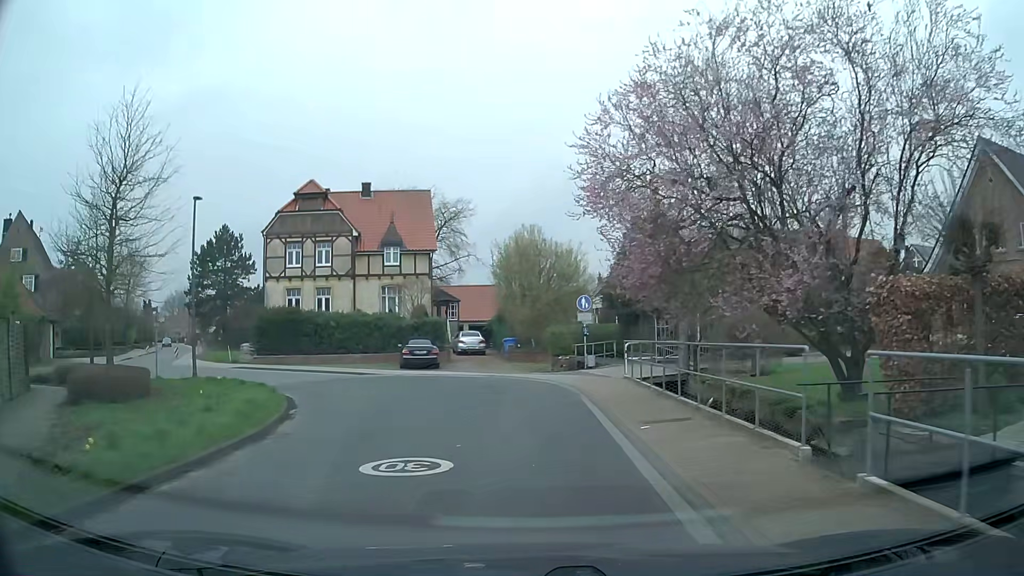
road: residential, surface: asphalt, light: Day
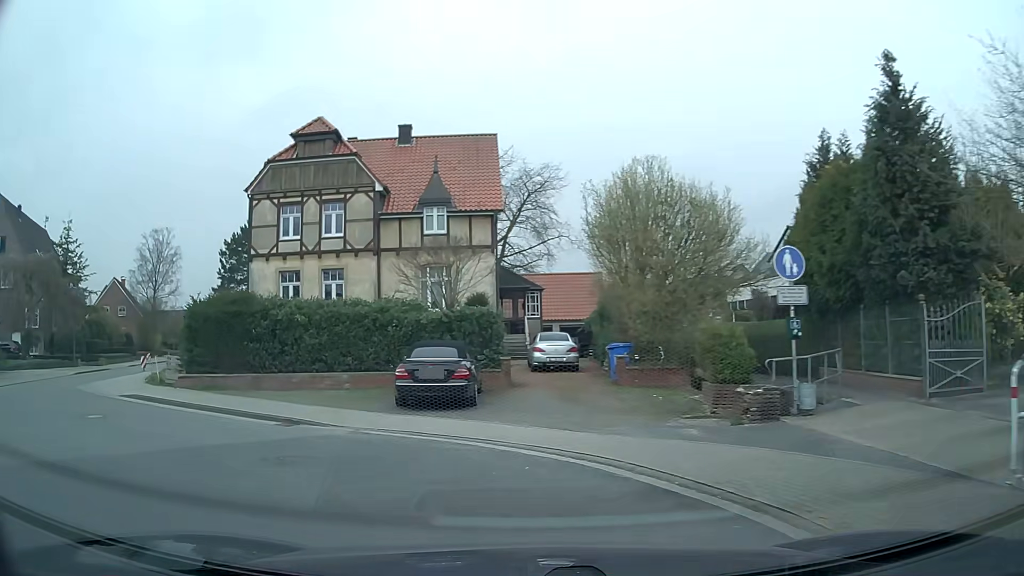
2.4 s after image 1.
(-0.1, +15.4) m; -7°
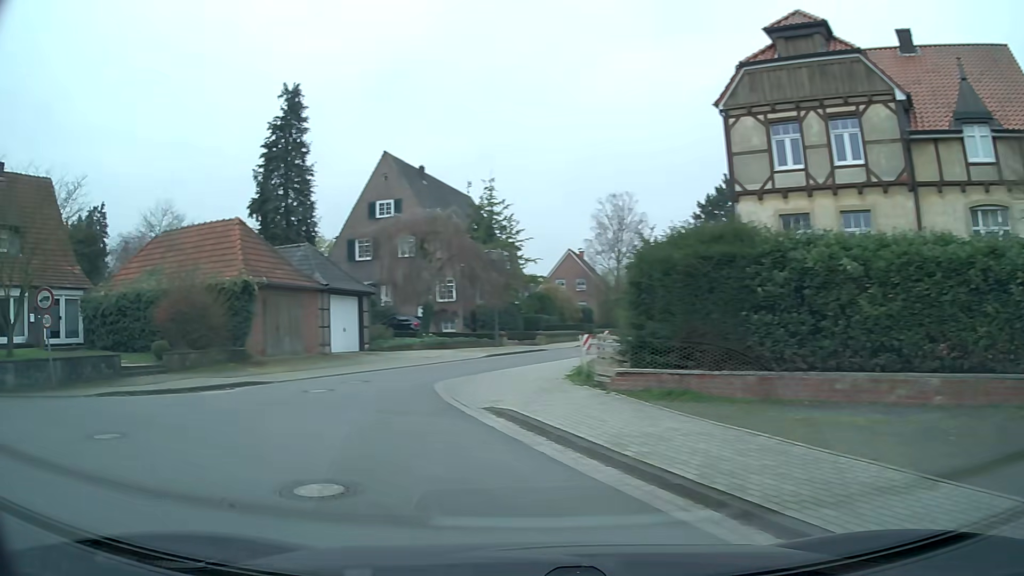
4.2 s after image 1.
(-3.0, +9.0) m; -40°
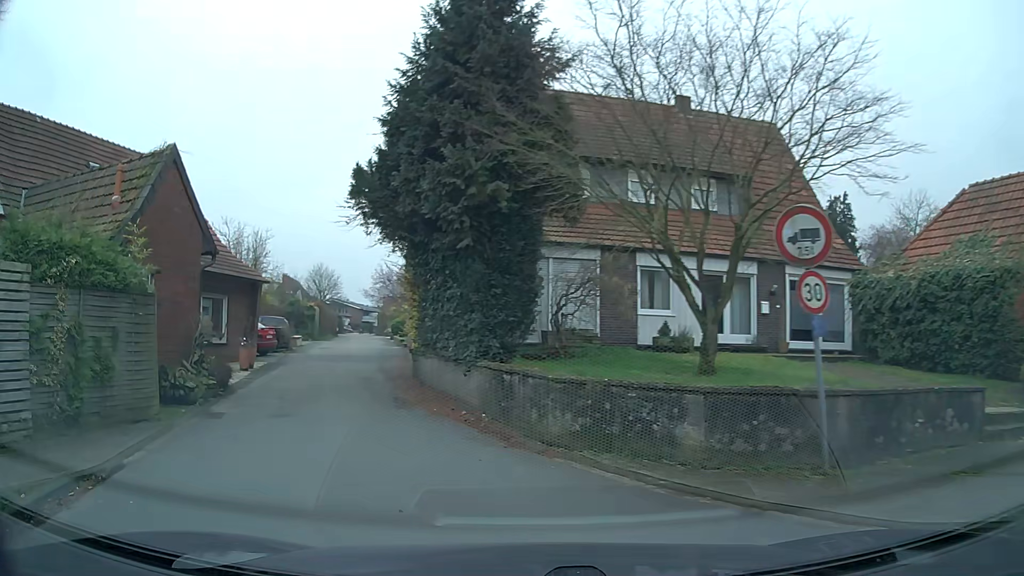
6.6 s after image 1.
(-6.3, +9.0) m; -65°
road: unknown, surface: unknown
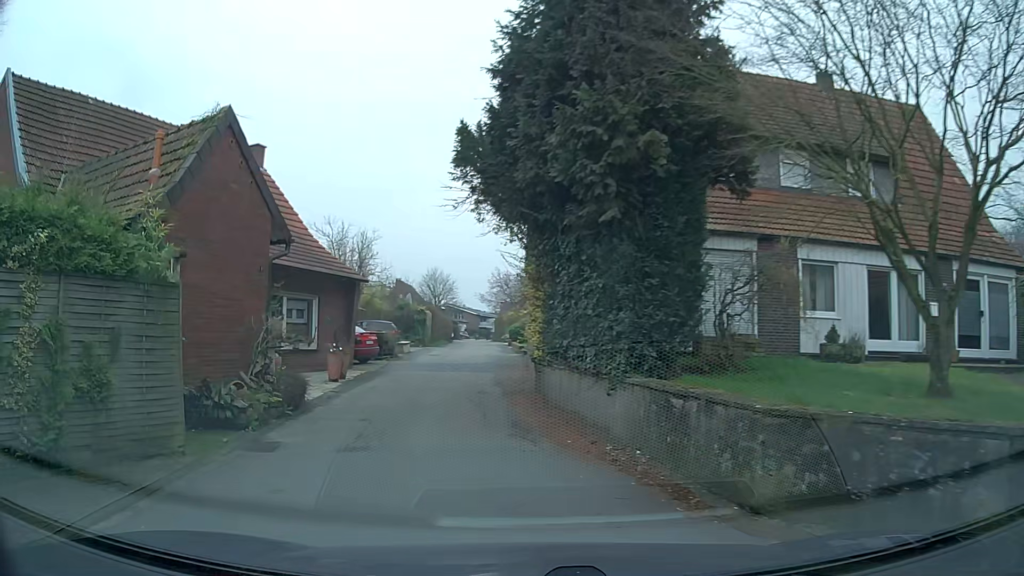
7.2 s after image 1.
(-0.3, +2.9) m; -10°
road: residential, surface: asphalt
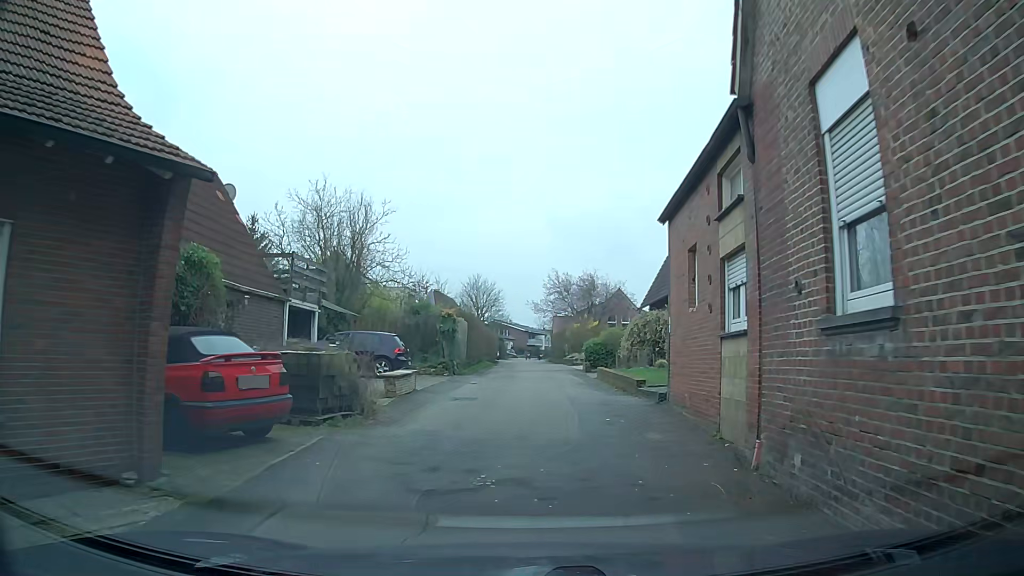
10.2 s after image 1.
(-1.7, +15.7) m; -4°
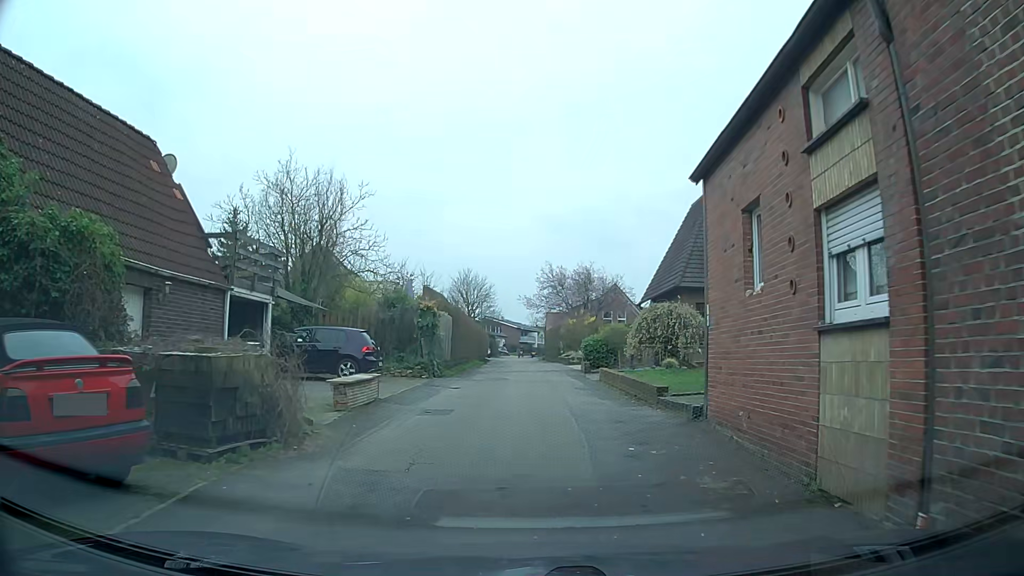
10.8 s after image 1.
(0.0, +3.3) m; +1°
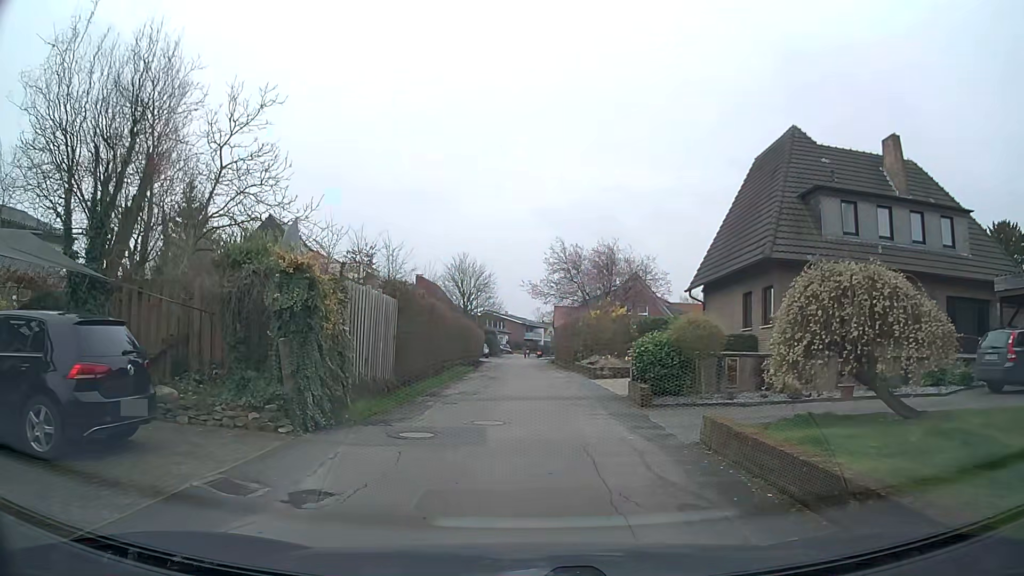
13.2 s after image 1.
(-0.1, +12.3) m; -2°
(0, +10) (-1, +20) (-1, +30) (-1, +40) (-1, +50) (0, +60) (0, +70) (0, +80) (-1, +90) (0, +100) m
